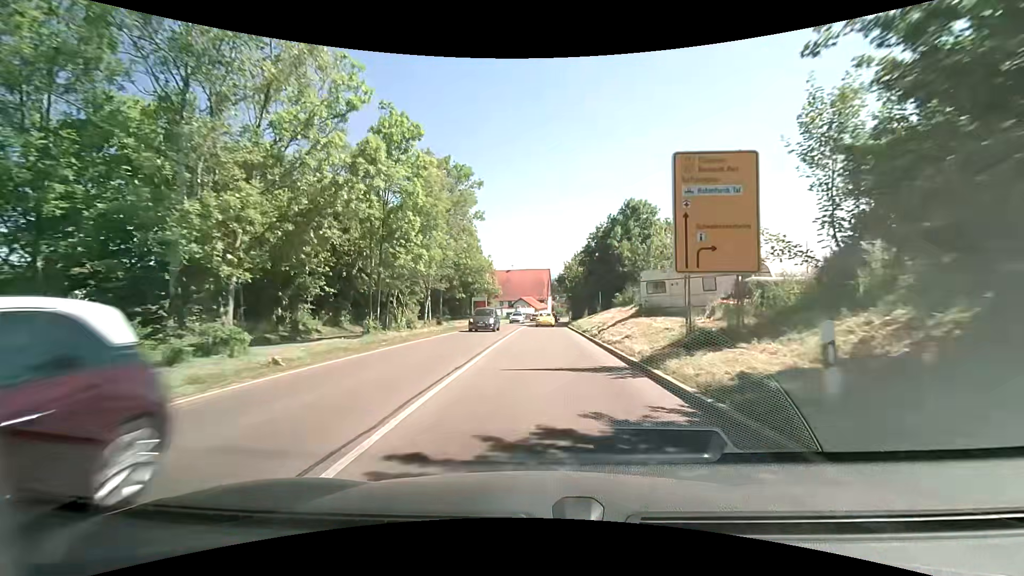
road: primary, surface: asphalt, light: Day
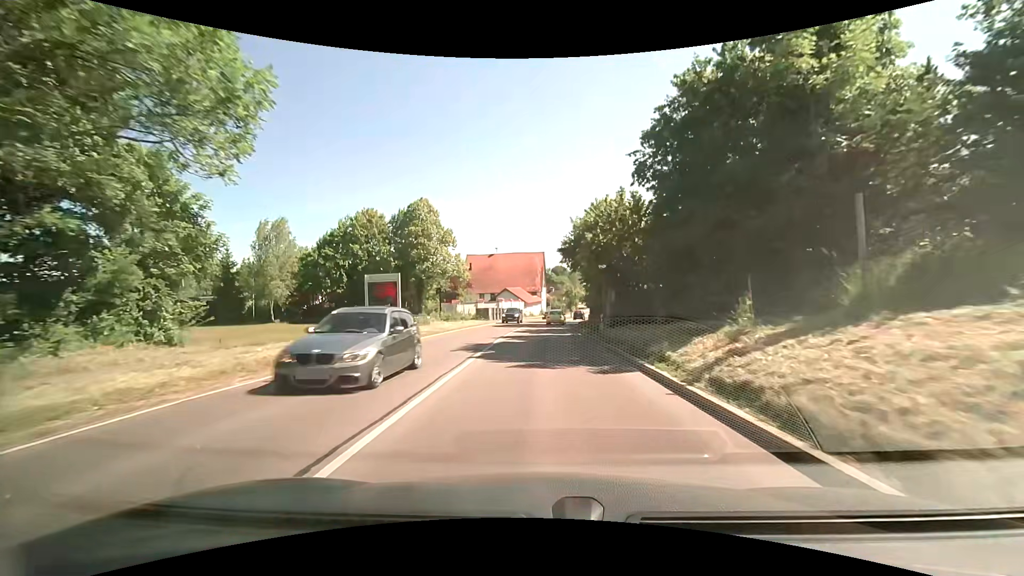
(+0.2, +35.8) m; +2°
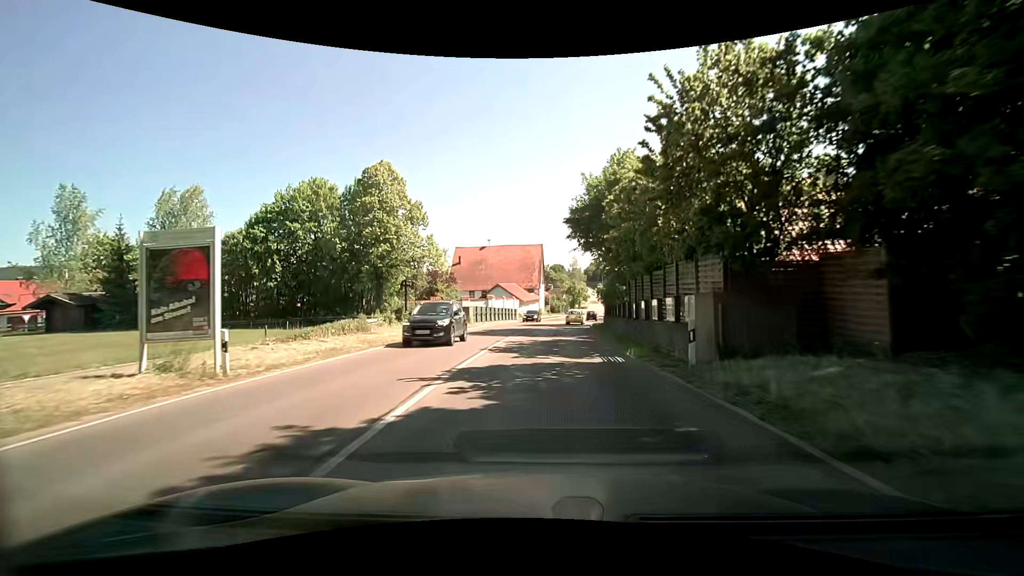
(-0.3, +14.3) m; -2°
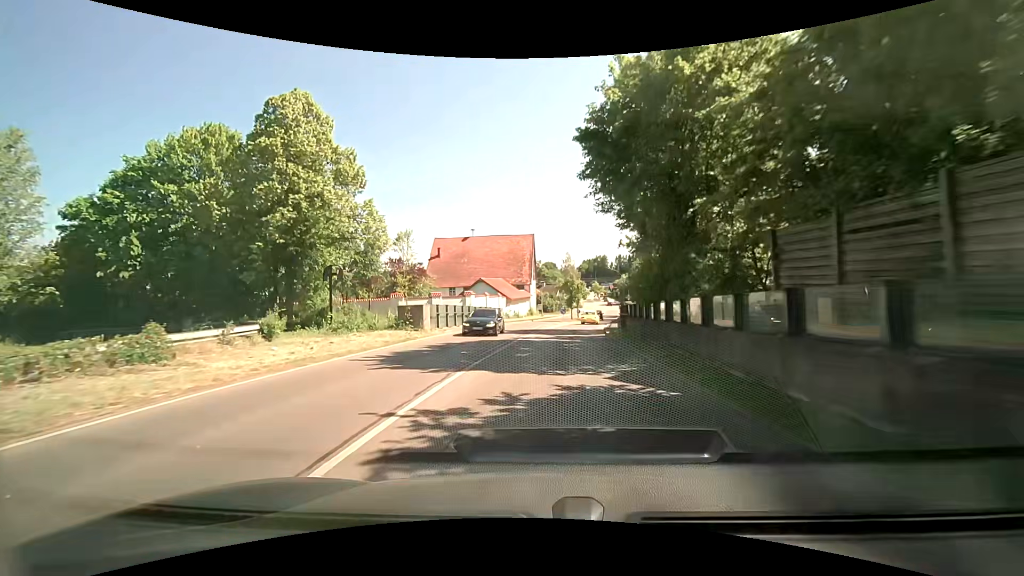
(+0.2, +14.4) m; +2°
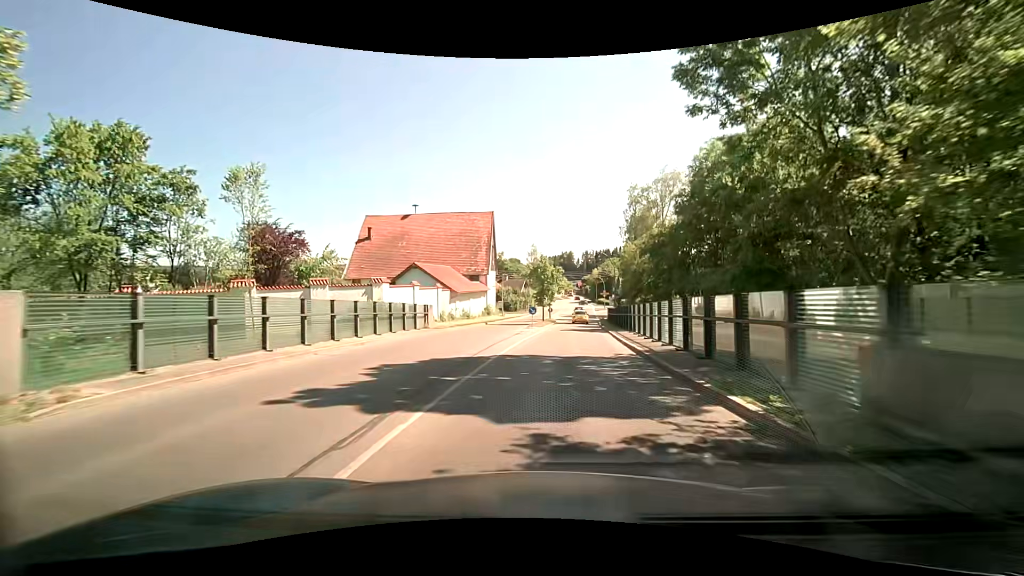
(+0.5, +21.6) m; +4°
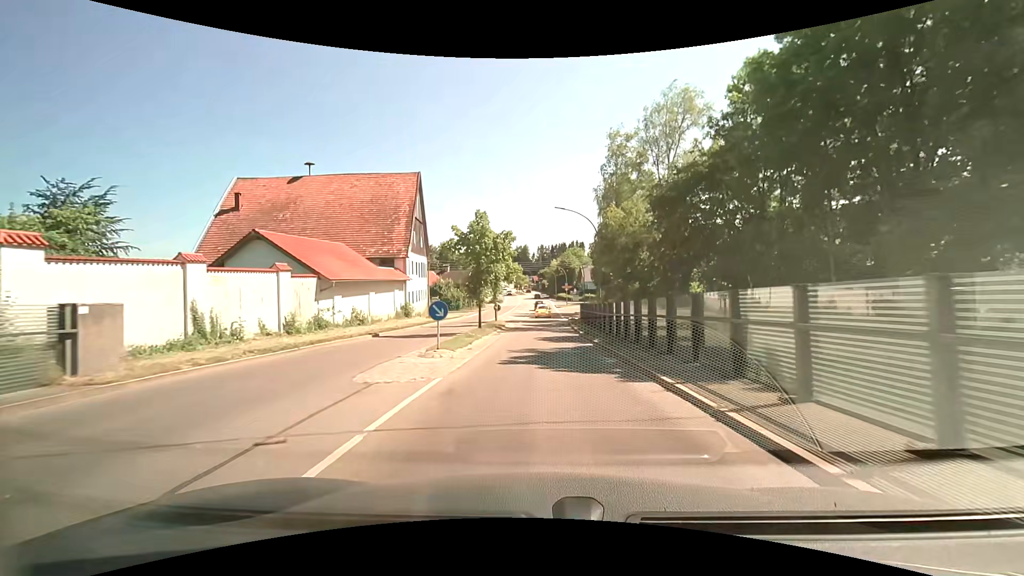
(+1.4, +21.4) m; +7°
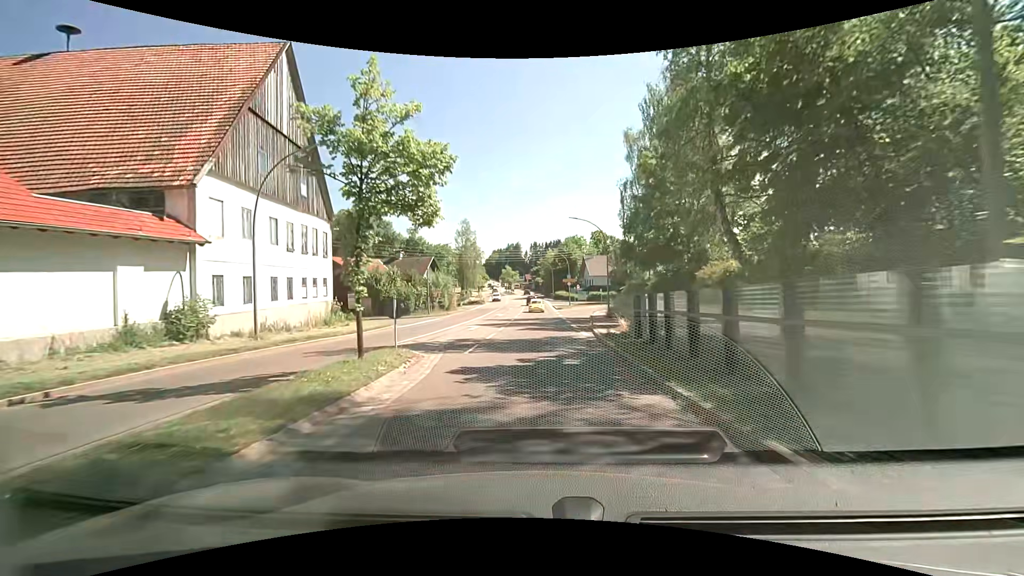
(+0.2, +28.7) m; +1°
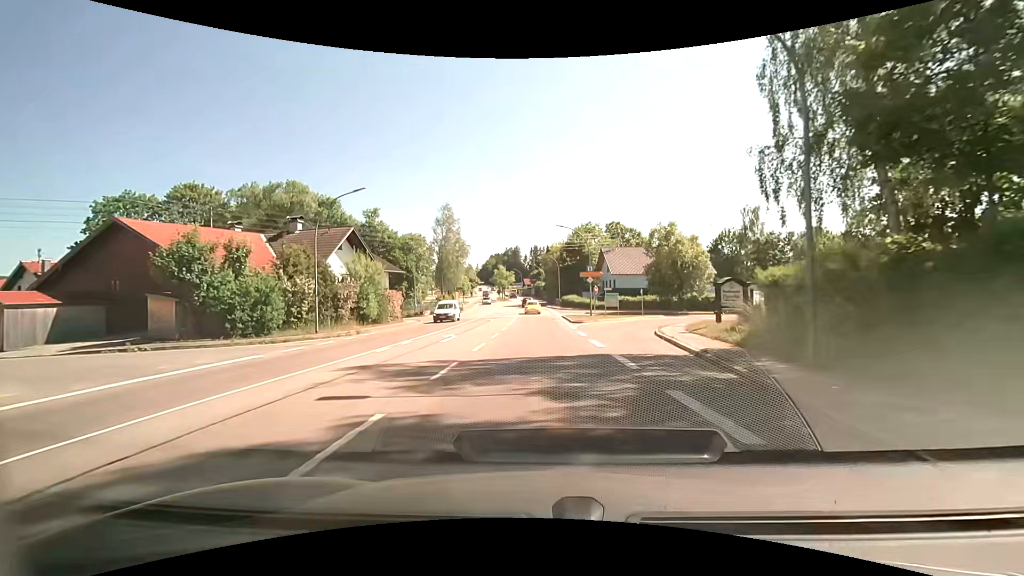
(-0.7, +28.8) m; -2°
(0, +10) (0, +20) (0, +30) (0, +40) (0, +50) (-1, +60) (-1, +70) (-1, +80) (-1, +90) (-2, +100) m
